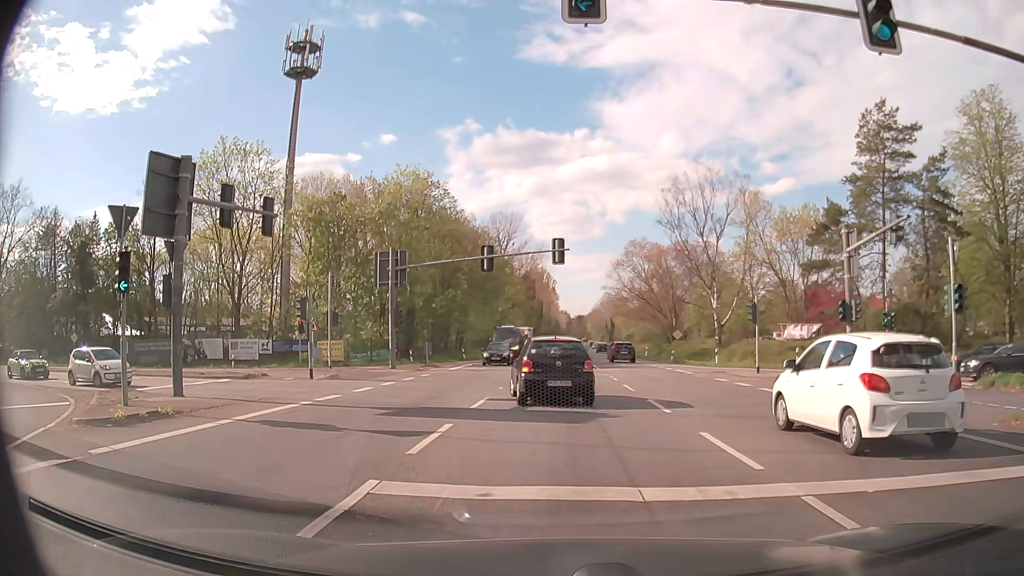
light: Day
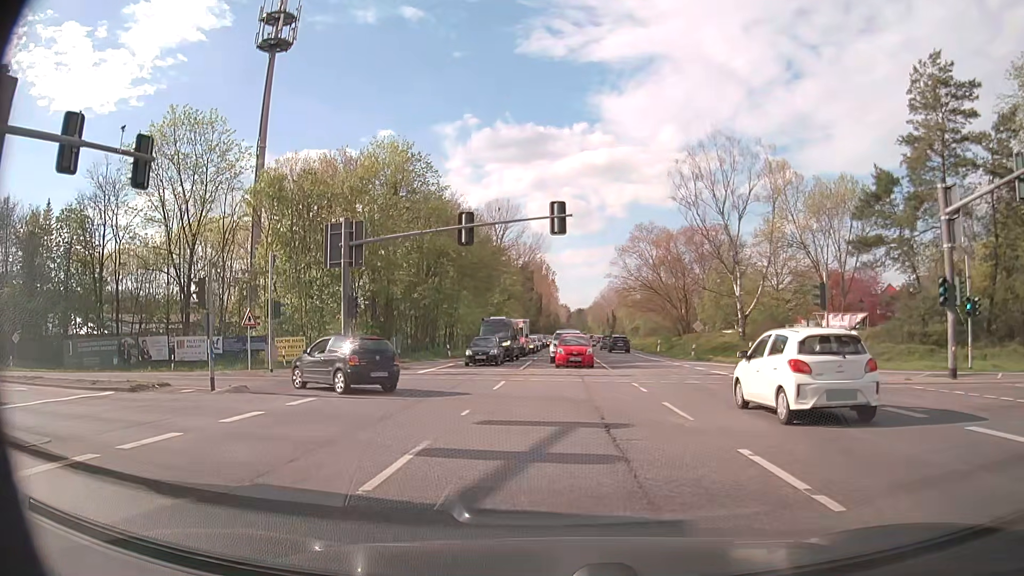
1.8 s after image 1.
(+0.2, +8.4) m; +2°
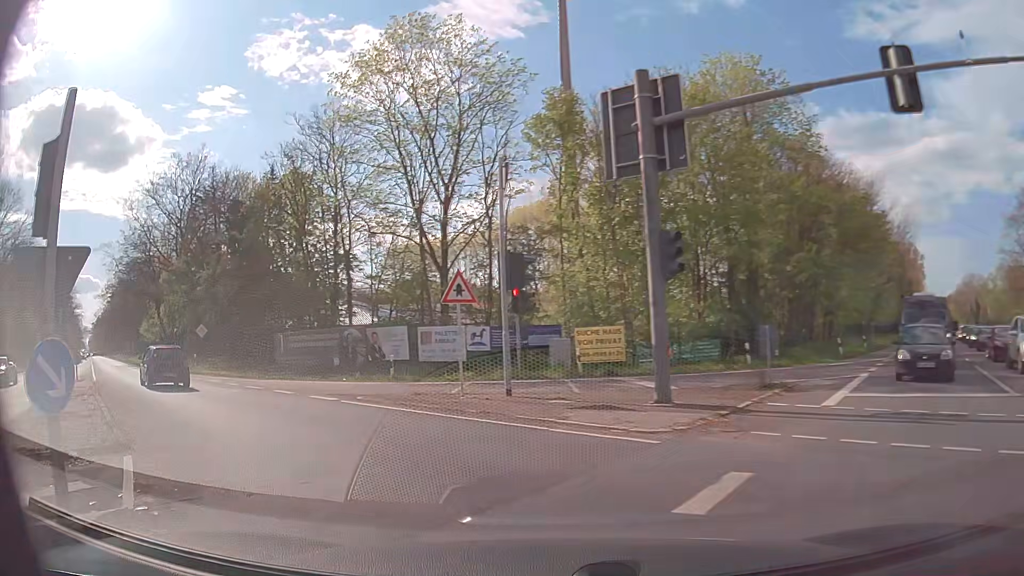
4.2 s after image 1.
(-3.1, +15.5) m; -31°
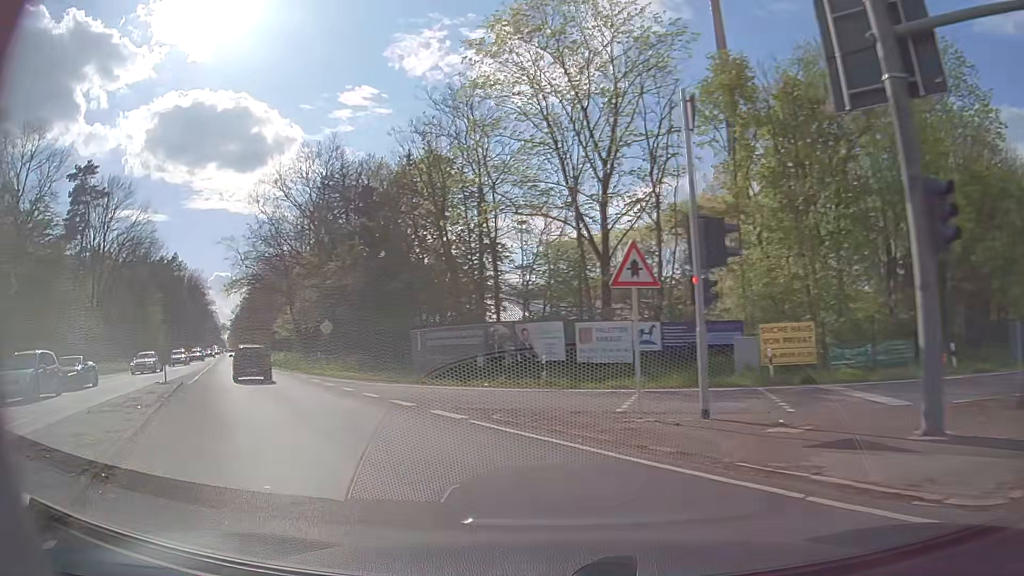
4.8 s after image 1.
(-0.5, +4.3) m; -12°
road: secondary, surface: asphalt
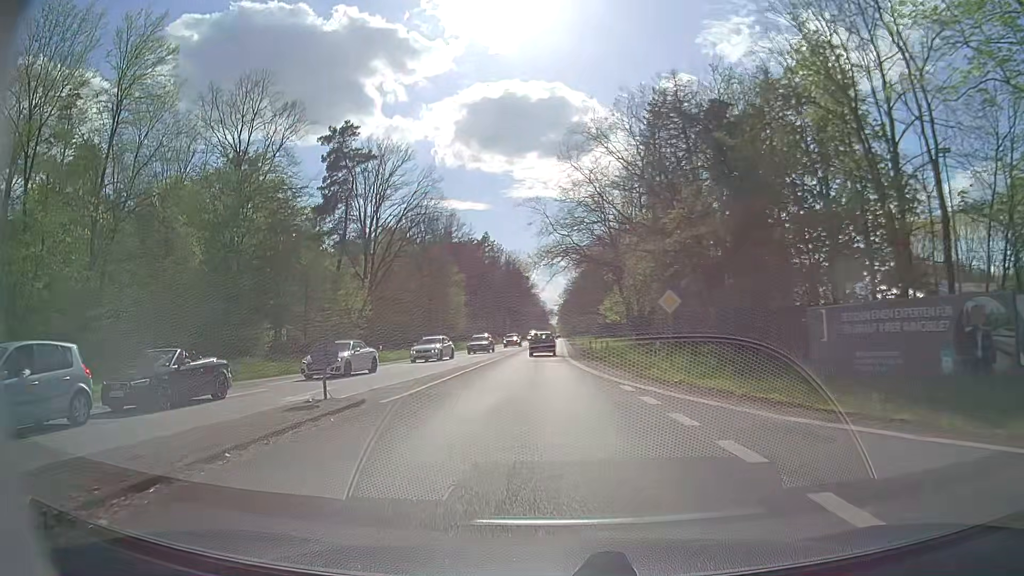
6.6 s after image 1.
(-4.3, +13.3) m; -30°
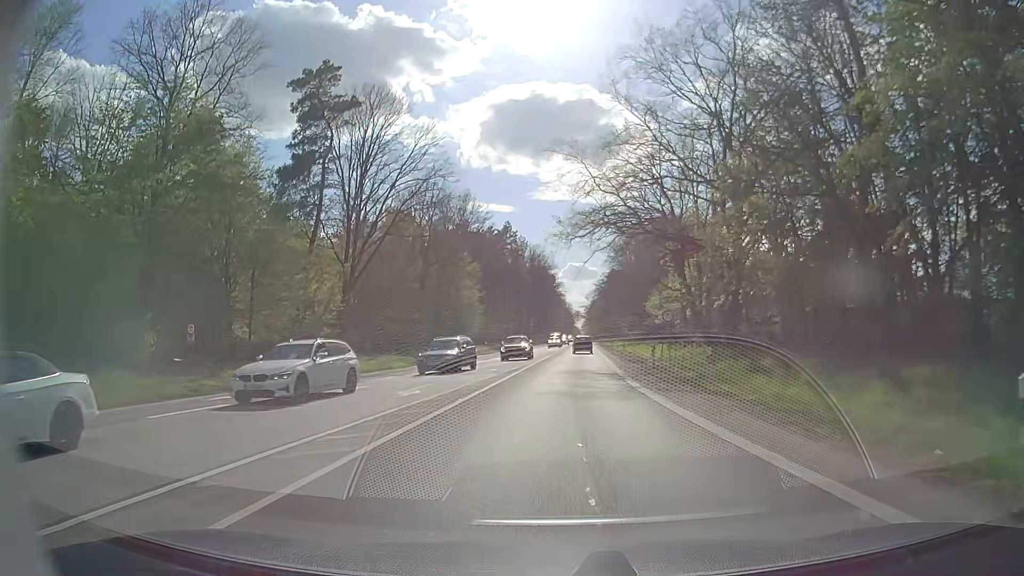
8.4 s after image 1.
(-0.9, +17.1) m; -3°
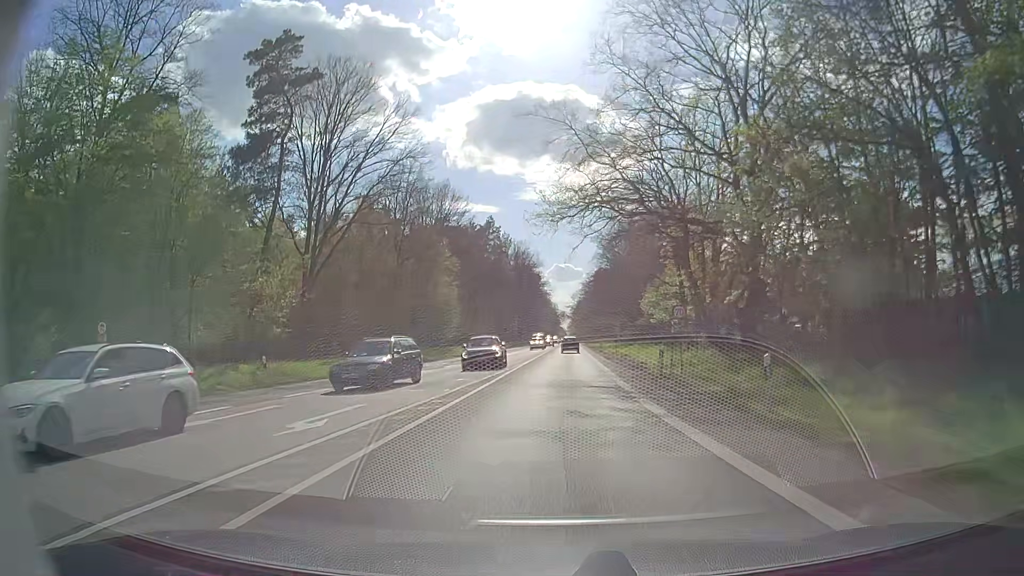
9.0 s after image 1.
(+0.1, +6.4) m; +1°
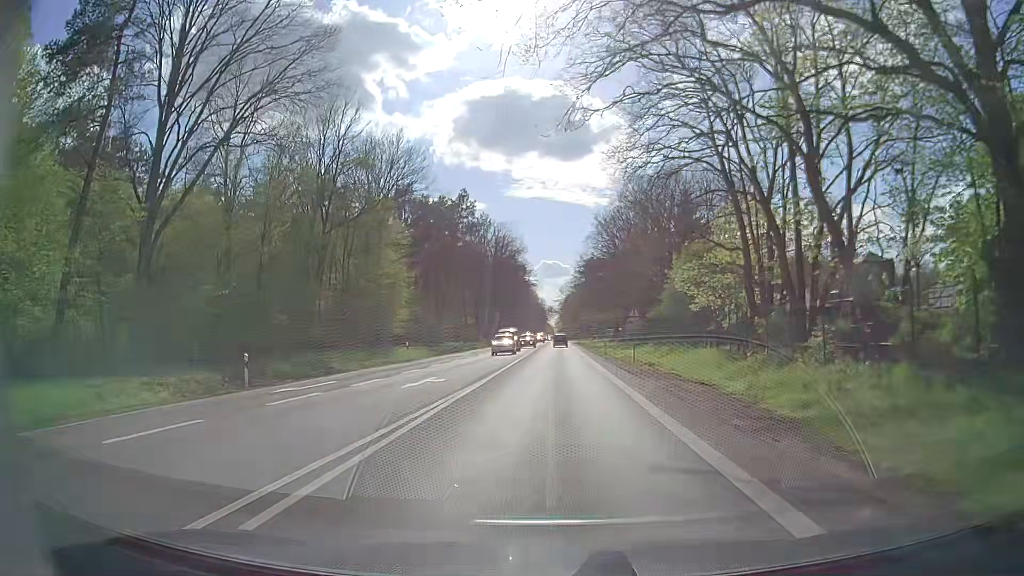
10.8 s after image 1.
(+0.3, +21.3) m; +1°
(0, +10) (0, +20) (0, +30) (0, +40) (0, +50) (0, +60) (0, +70) (0, +80) (0, +90) (0, +100) m
